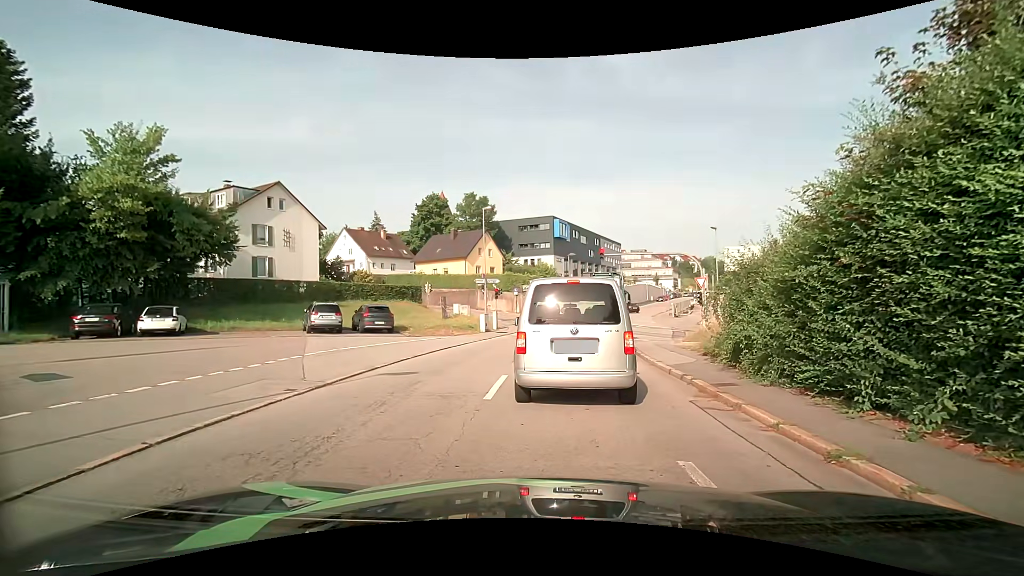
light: Day
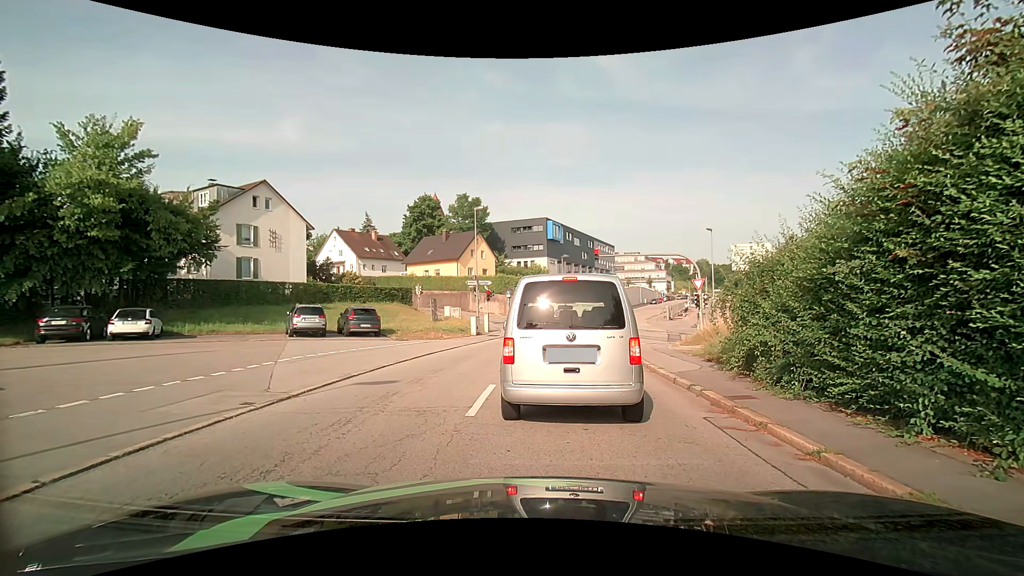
(0.0, +1.0) m; 0°
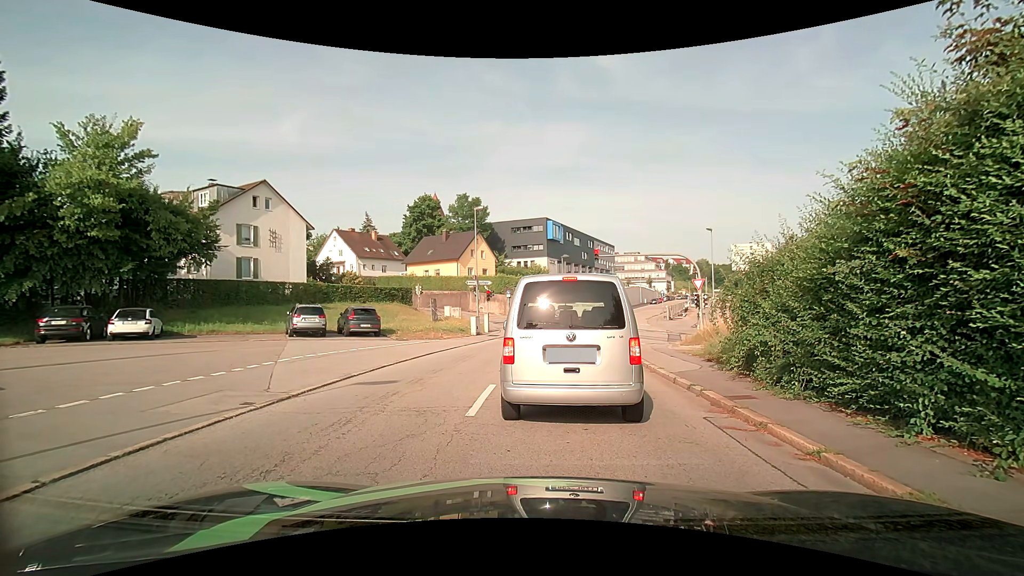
(0.0, 0.0) m; 0°
(+1, +10) (+2, +20) (+4, +30) (+6, +39) (+5, +49) (-1, +57) (-10, +61) (-19, +66) (-27, +71) (-36, +77) m
